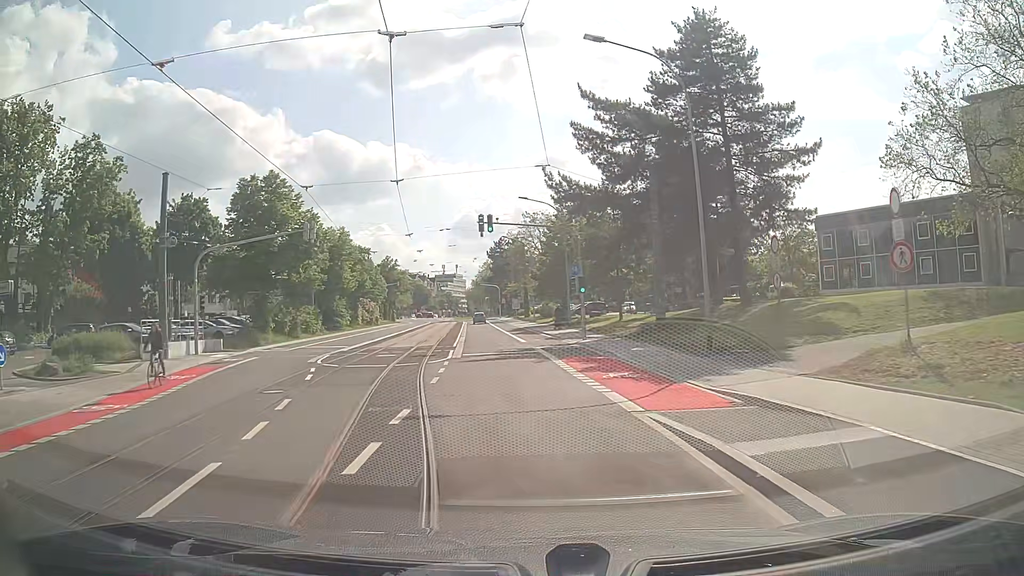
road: secondary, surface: asphalt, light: Day
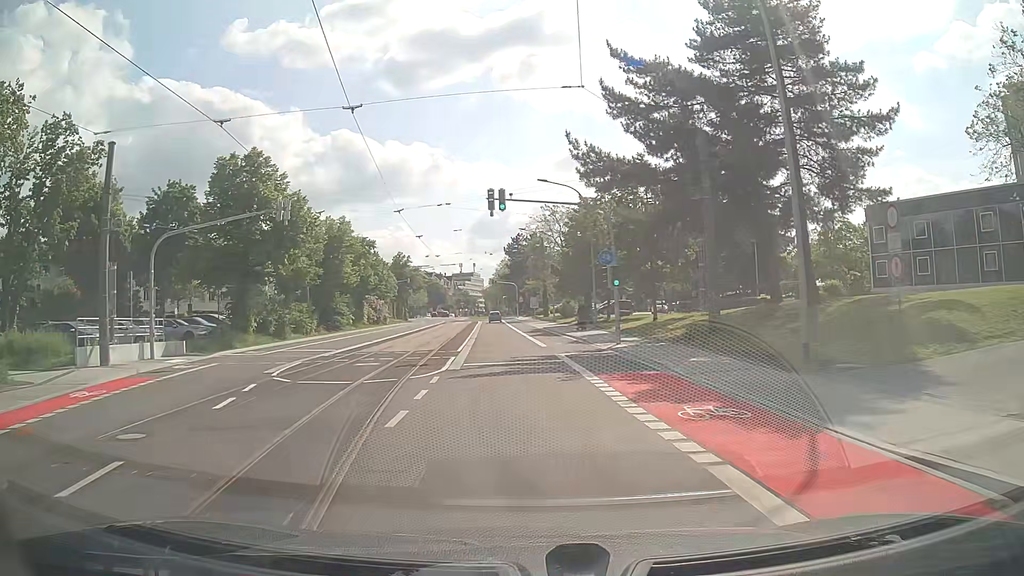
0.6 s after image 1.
(-0.1, +6.3) m; -2°
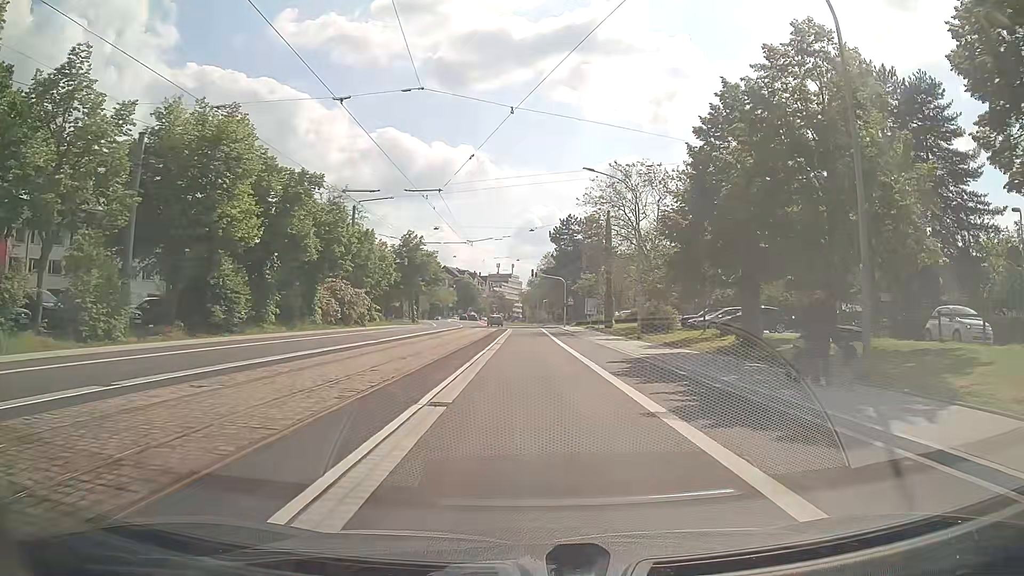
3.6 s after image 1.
(-1.5, +31.5) m; -3°
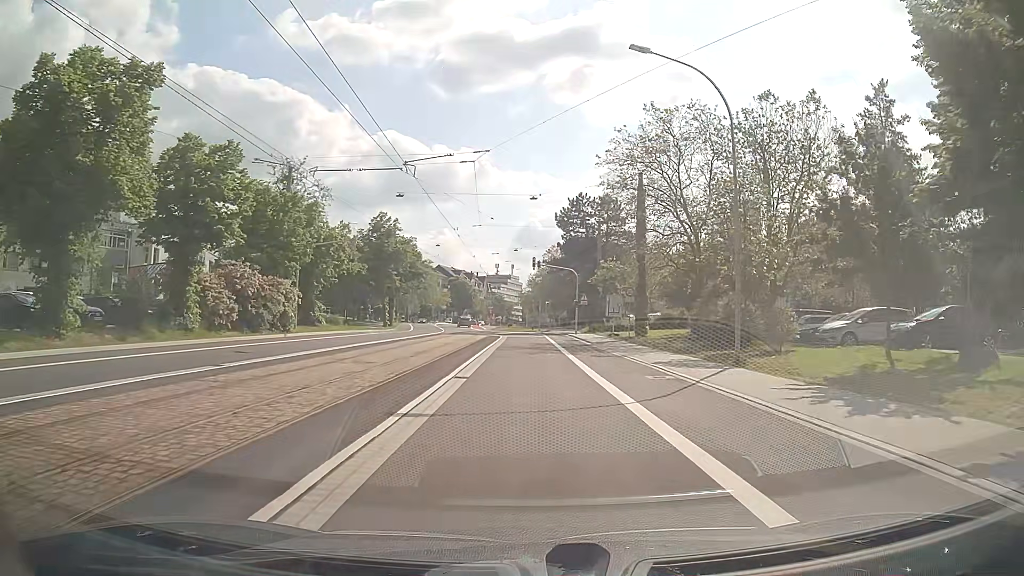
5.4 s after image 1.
(0.0, +18.9) m; 0°
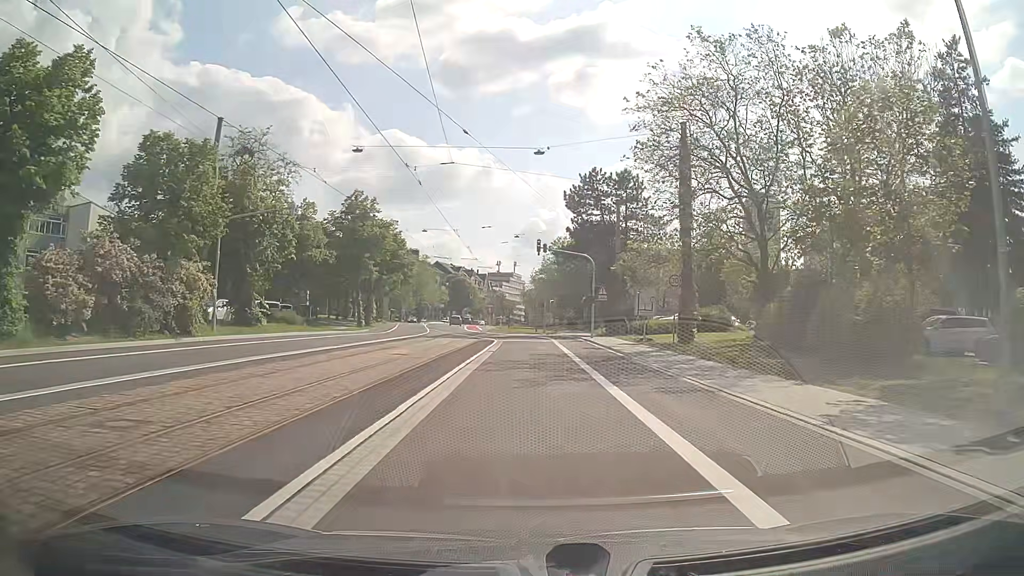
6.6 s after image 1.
(0.0, +12.6) m; -1°
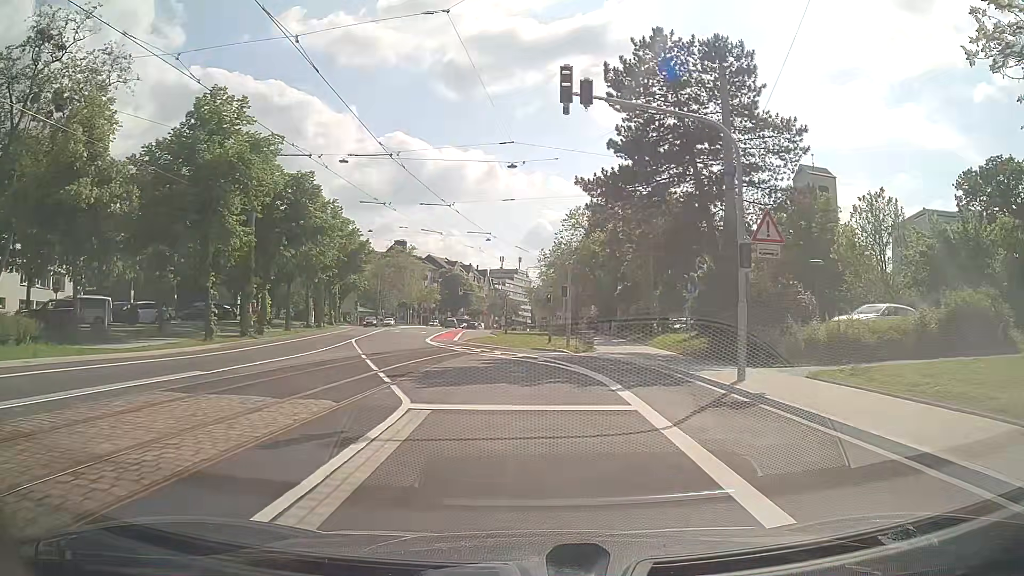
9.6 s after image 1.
(+0.2, +31.7) m; 0°
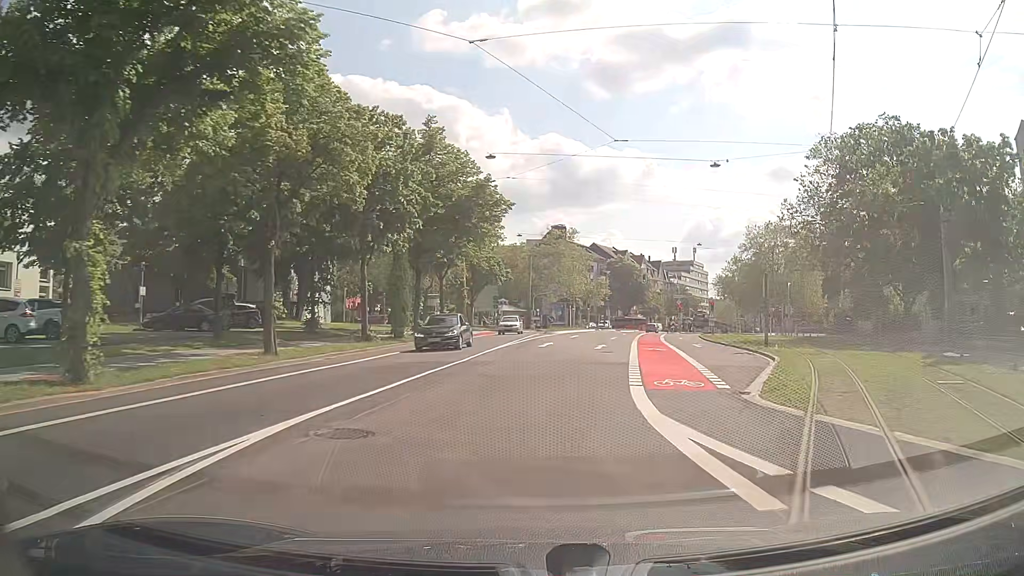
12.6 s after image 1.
(-5.0, +31.0) m; -14°
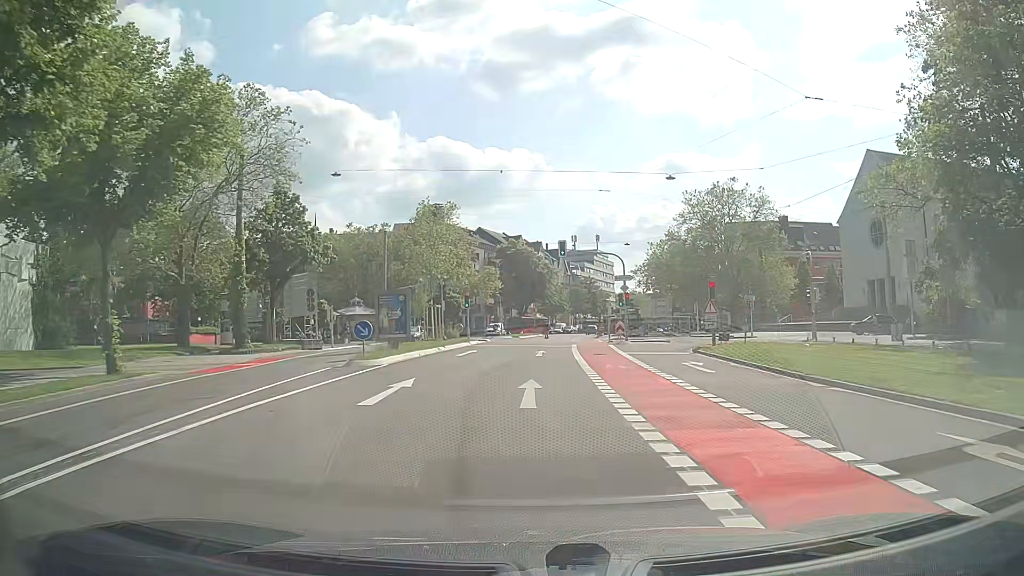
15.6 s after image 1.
(+3.3, +31.7) m; +9°
(0, +10) (0, +20) (+1, +30) (+1, +40) (+2, +50) (+2, +60) (+3, +70) (+4, +80) (+6, +90) (+8, +100) m
